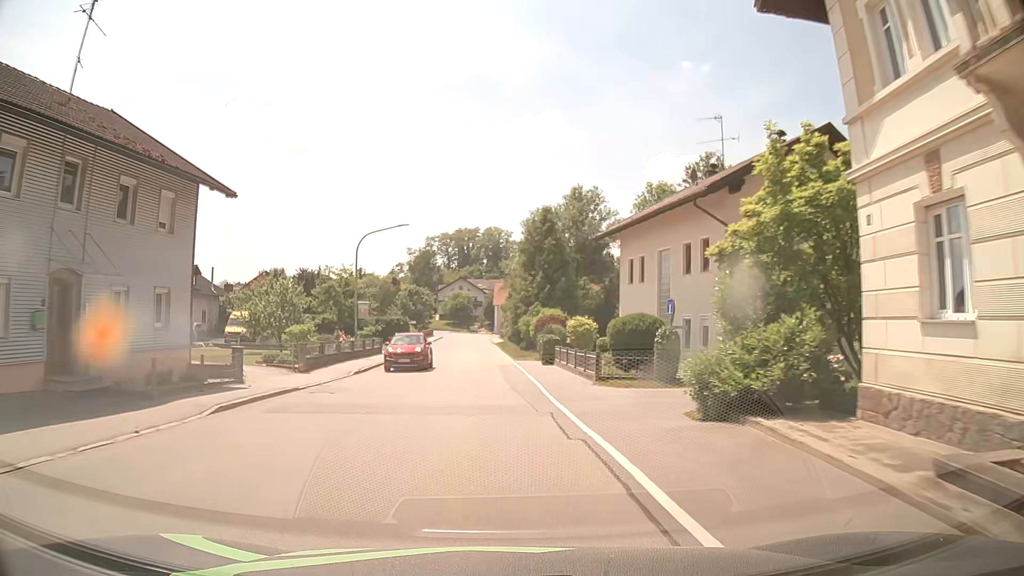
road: secondary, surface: asphalt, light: Day
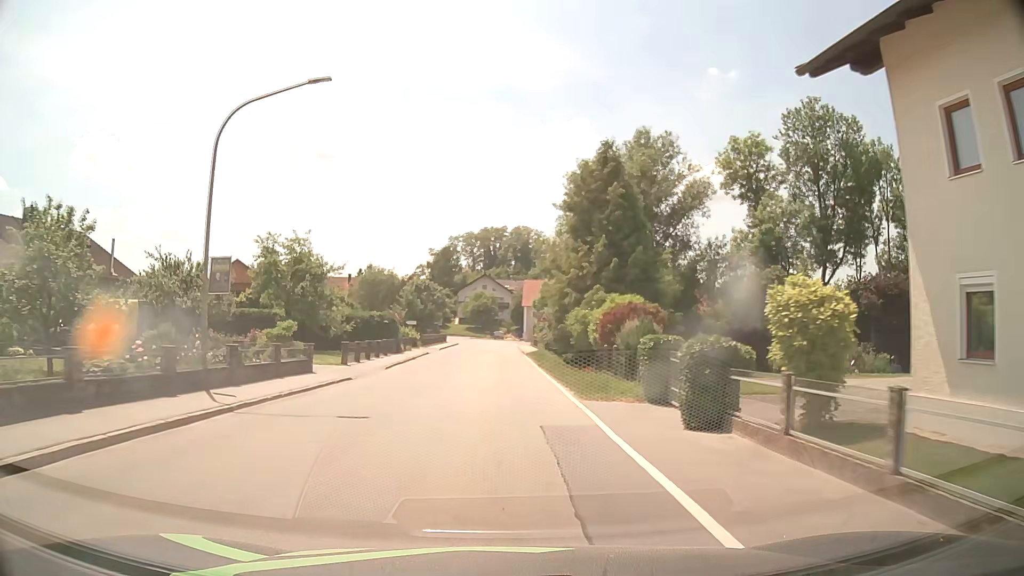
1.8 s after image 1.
(-0.5, +22.8) m; -2°
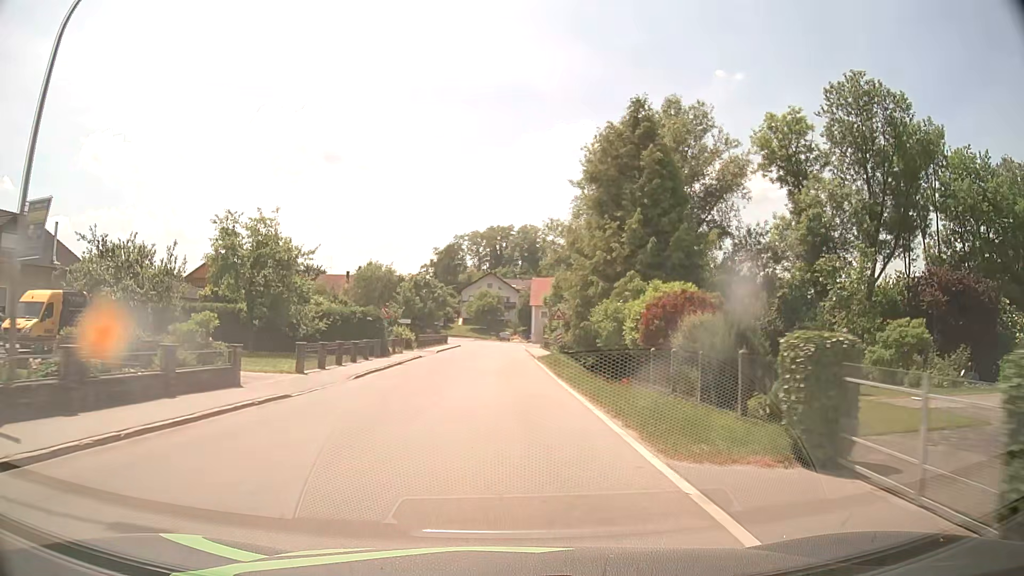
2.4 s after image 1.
(0.0, +7.6) m; 0°
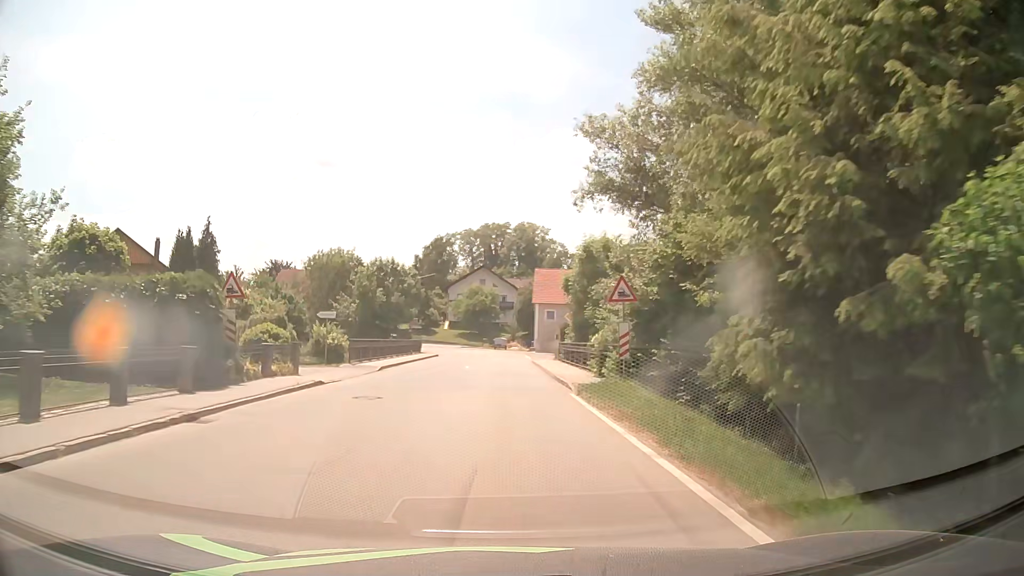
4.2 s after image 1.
(-0.3, +22.7) m; 0°
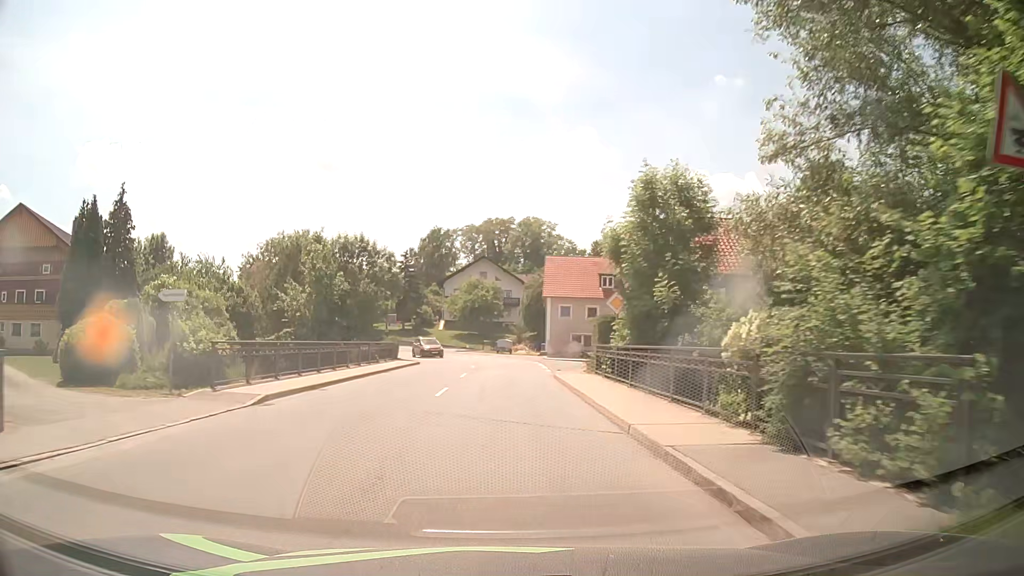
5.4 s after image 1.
(0.0, +15.1) m; -1°
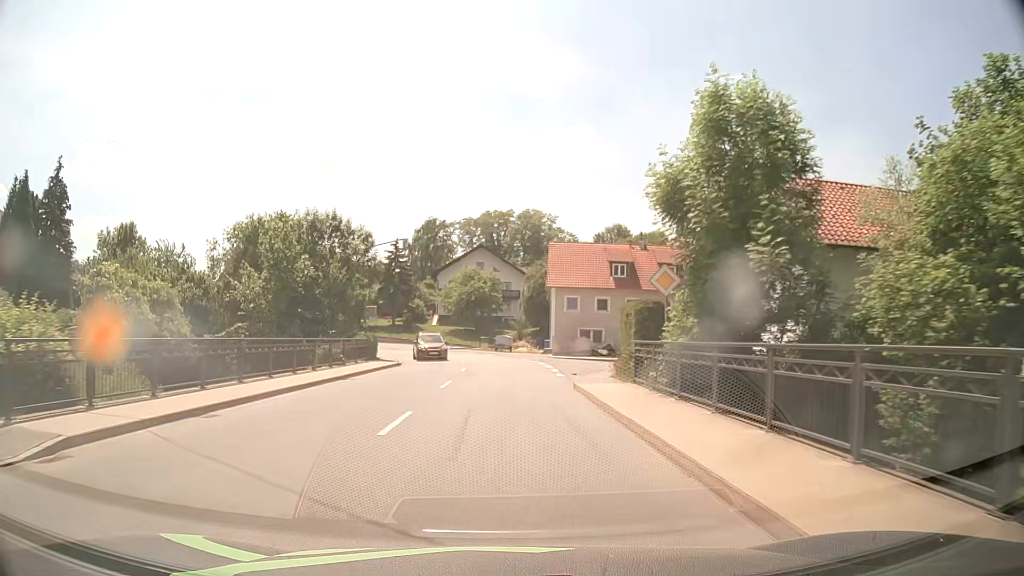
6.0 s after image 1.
(0.0, +7.5) m; 0°
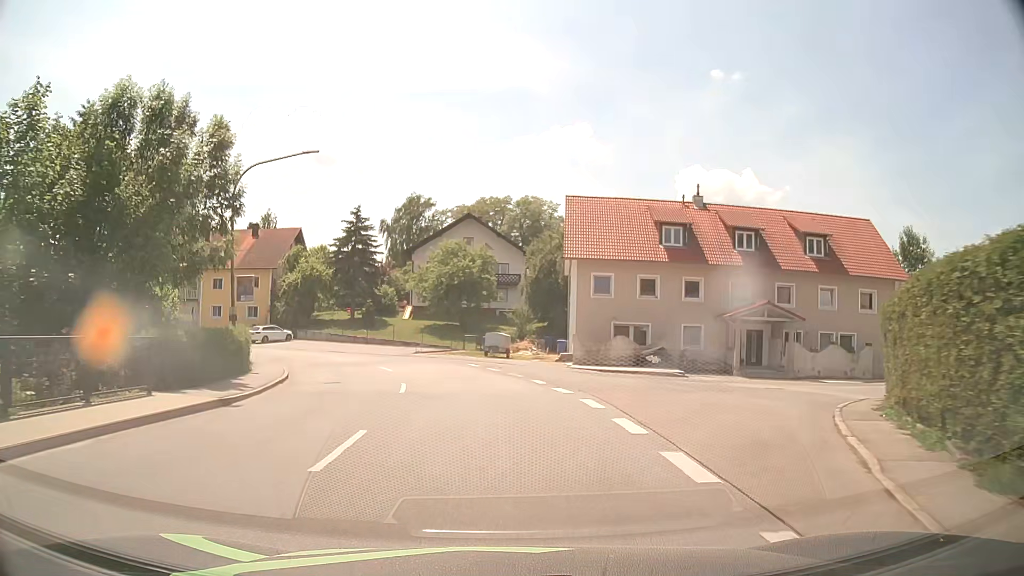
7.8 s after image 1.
(+0.1, +20.4) m; 0°
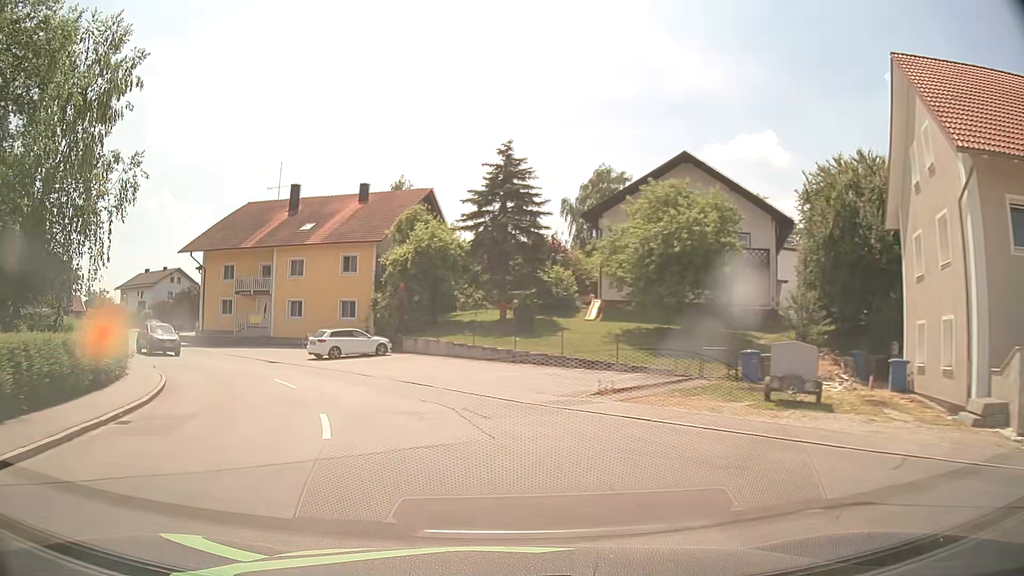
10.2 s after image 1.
(-2.1, +24.8) m; -16°
(-1, +10) (-4, +19) (-10, +28) (-17, +35) (-24, +42) (-30, +49) (-36, +58) (-38, +68) (-39, +77) (-45, +85) m
